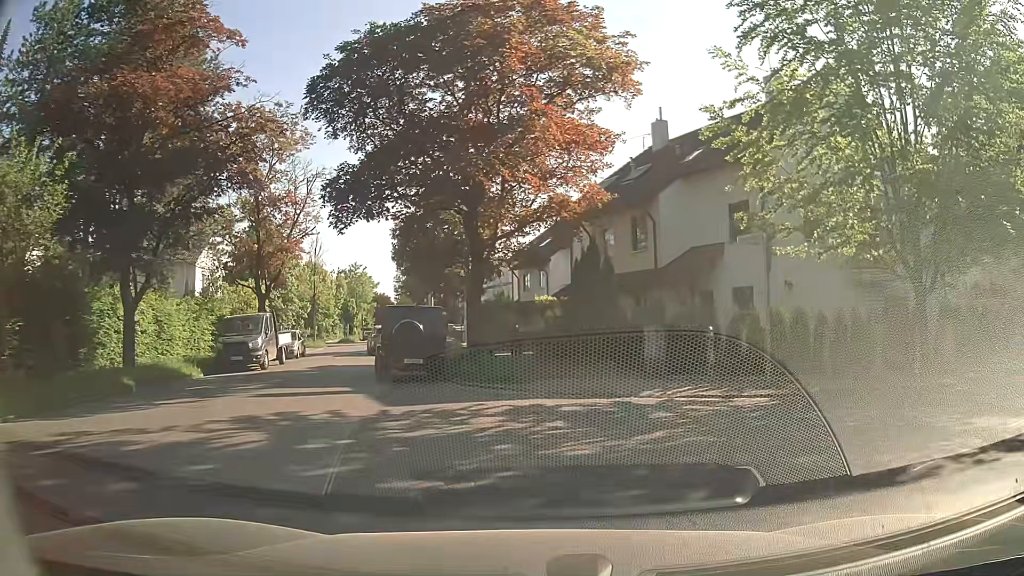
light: Day
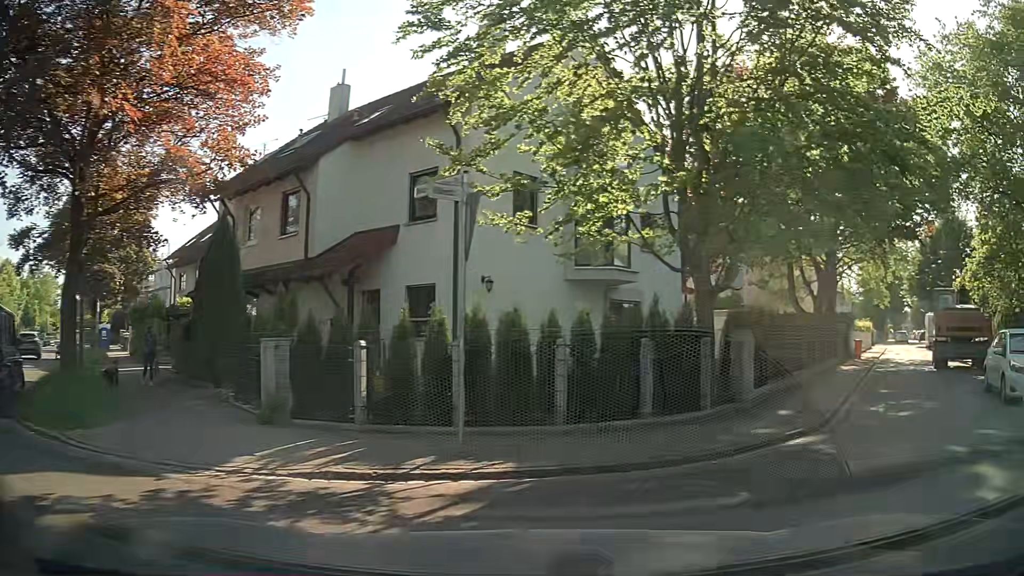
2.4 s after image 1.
(+0.8, +6.2) m; +25°
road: residential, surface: asphalt
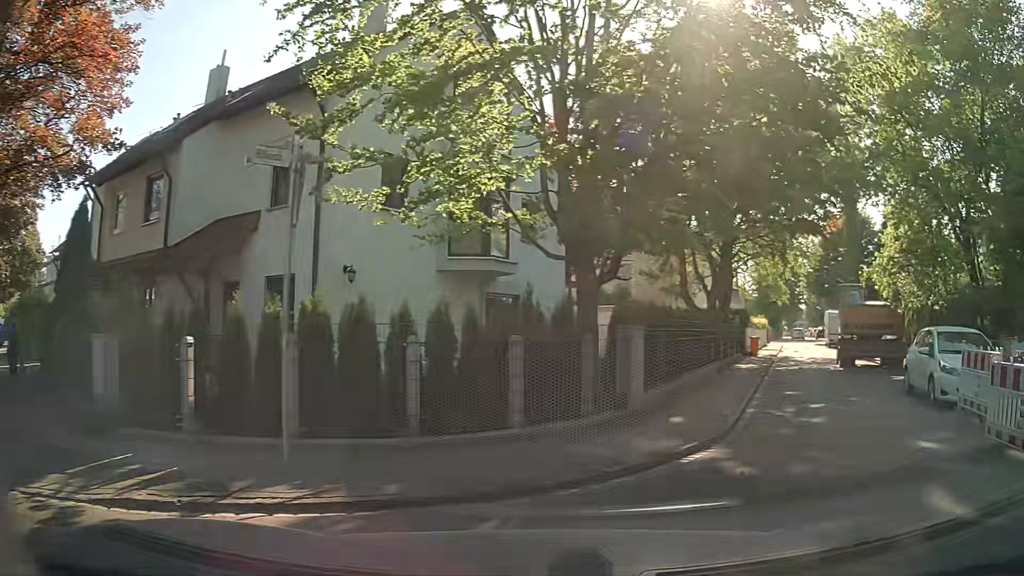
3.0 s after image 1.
(+0.1, +1.4) m; +8°
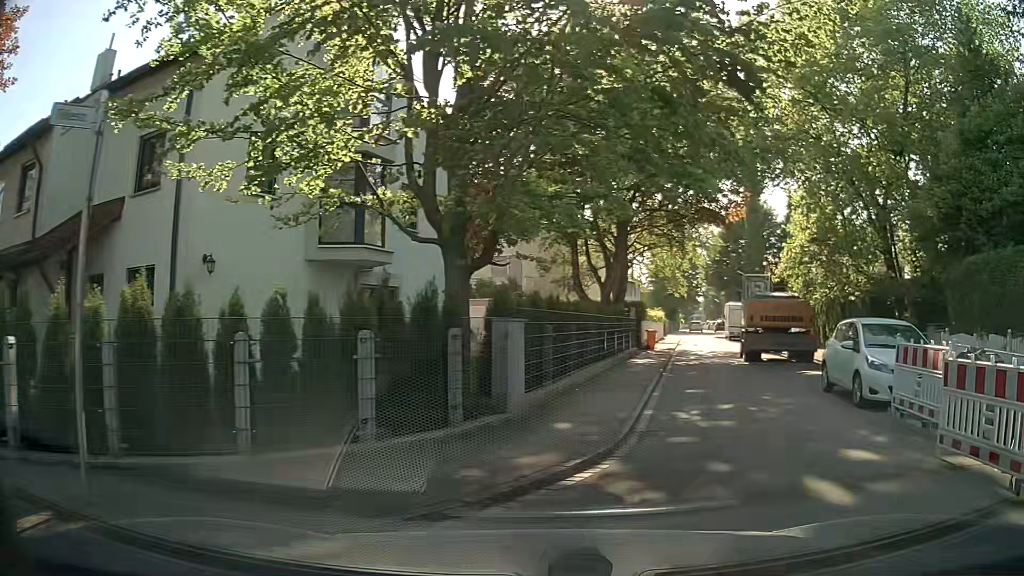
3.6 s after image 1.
(+0.1, +1.4) m; +9°
